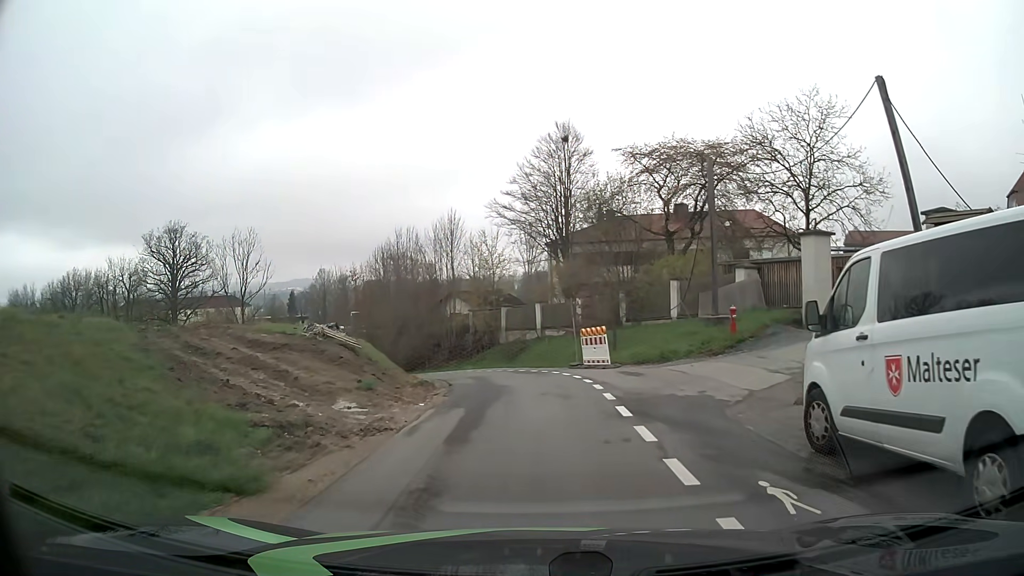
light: Day
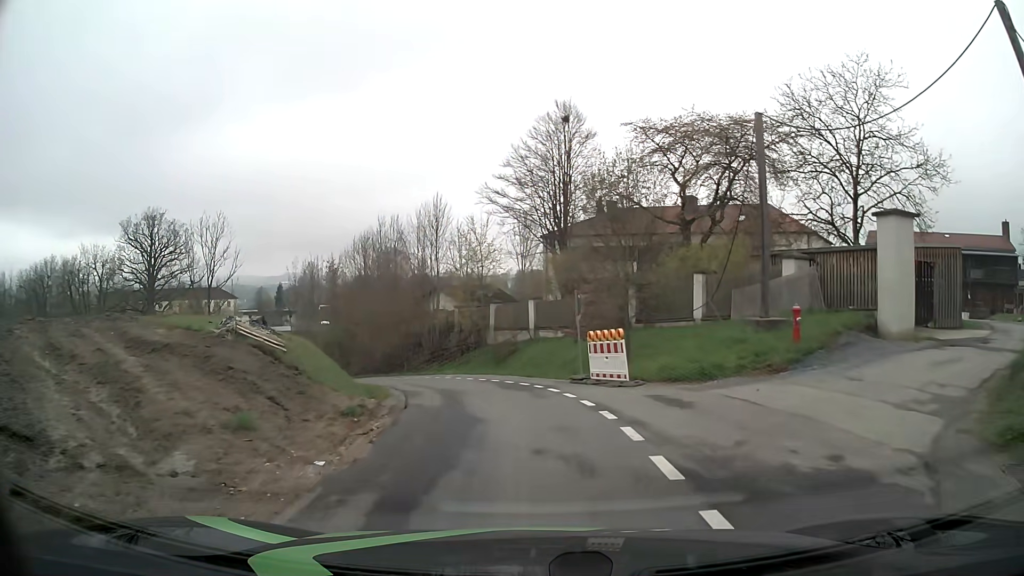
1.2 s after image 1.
(+0.1, +5.8) m; 0°
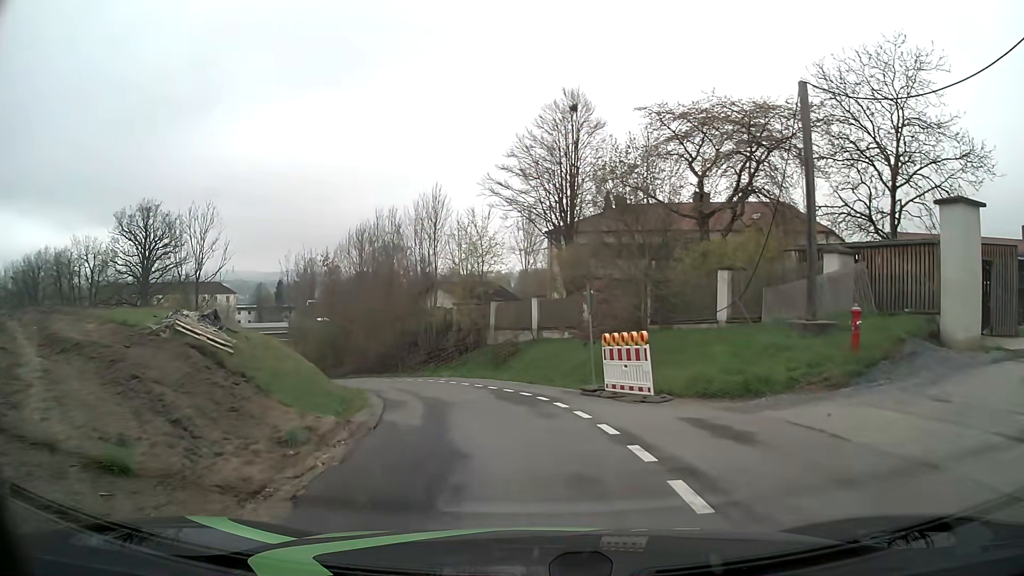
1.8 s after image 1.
(0.0, +2.9) m; +1°
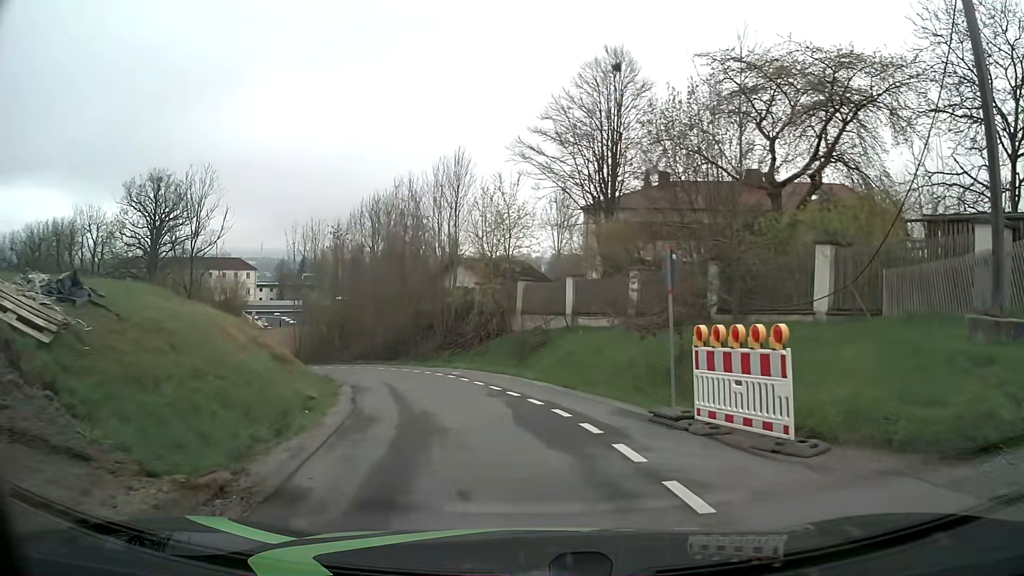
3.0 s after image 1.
(-0.1, +5.9) m; -3°
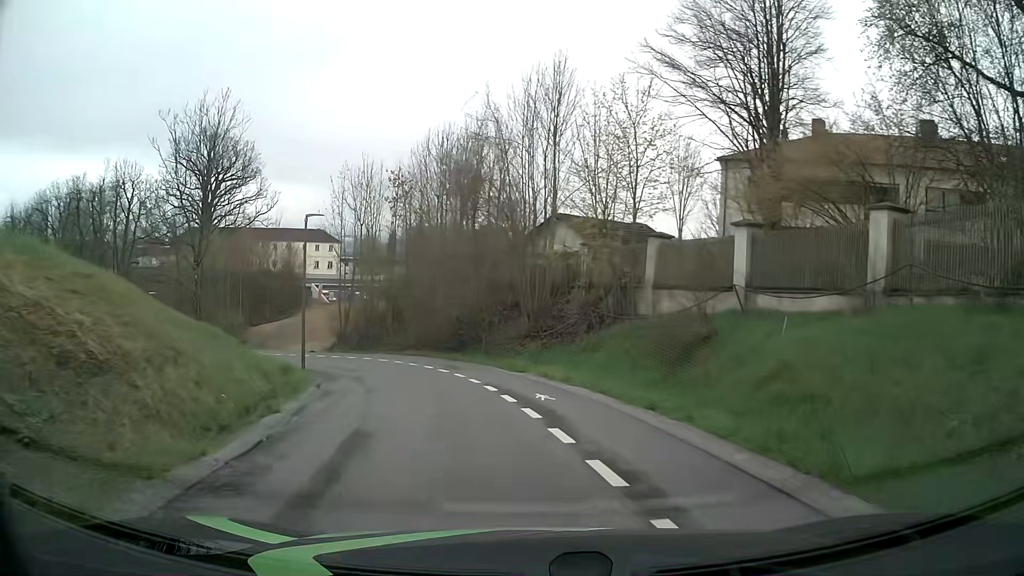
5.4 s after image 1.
(-0.9, +13.1) m; -8°
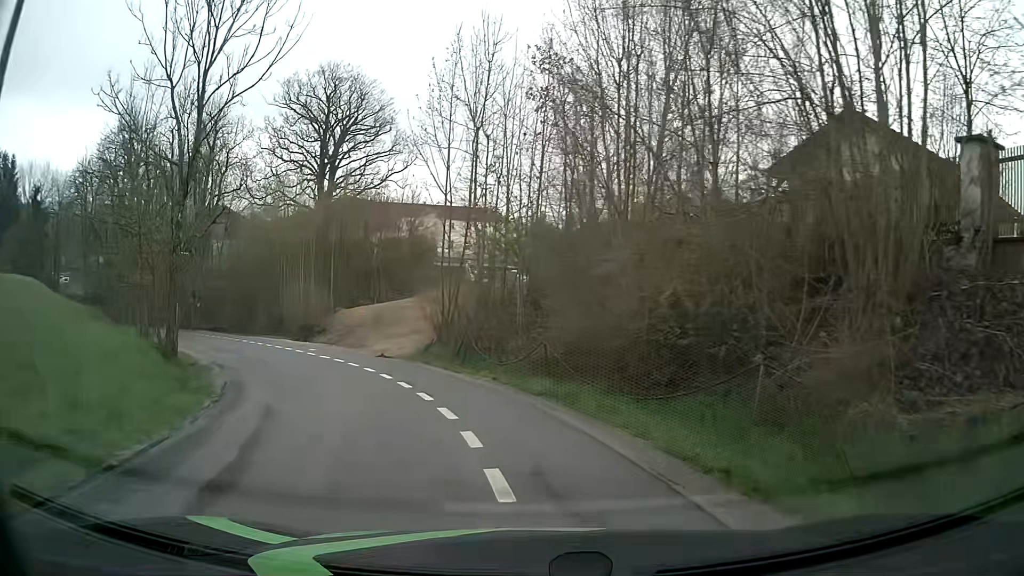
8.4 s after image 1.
(-1.9, +18.3) m; -14°
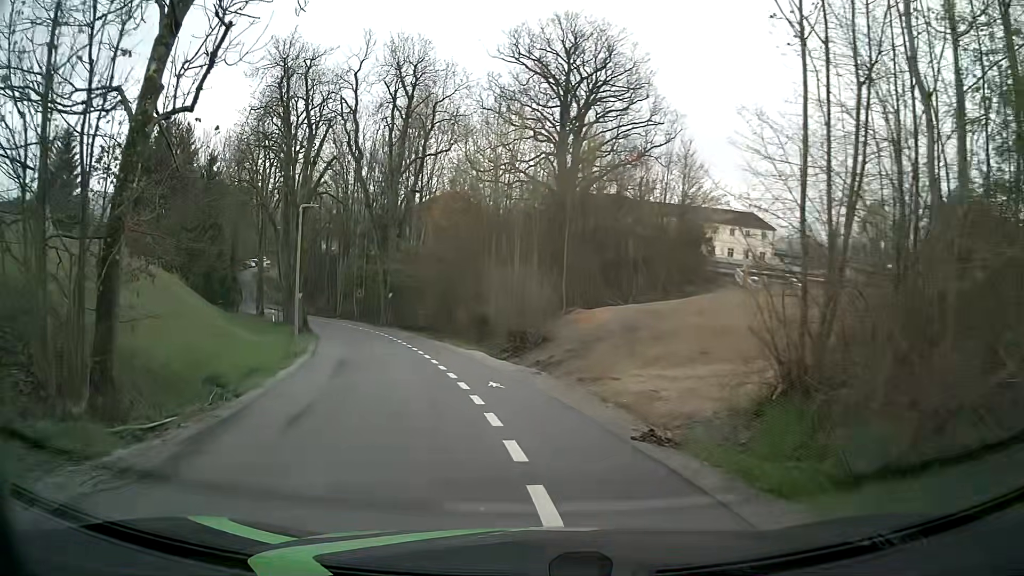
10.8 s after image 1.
(-2.8, +14.2) m; -22°
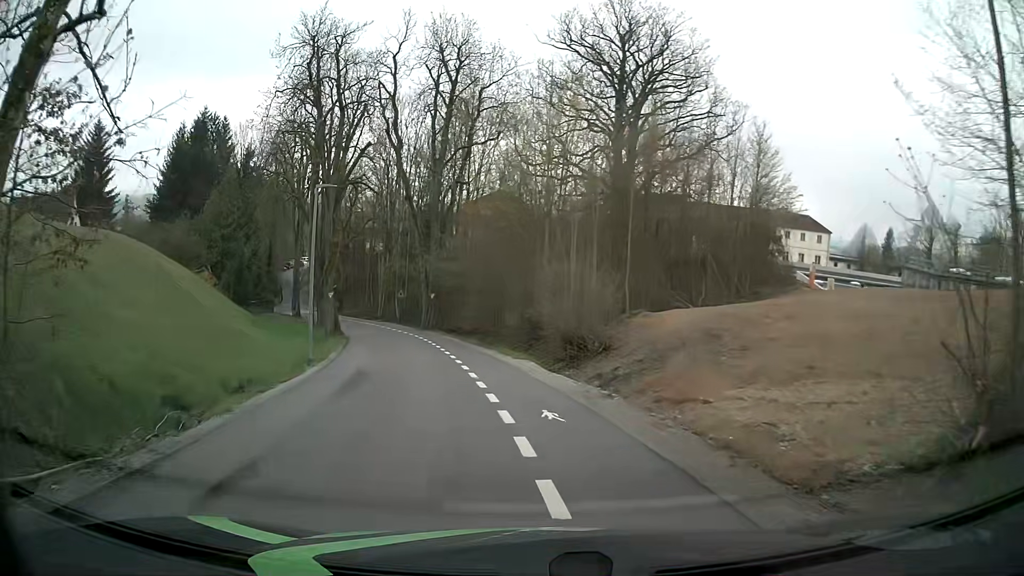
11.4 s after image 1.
(-0.1, +3.8) m; -4°
(-1, +10) (-2, +20) (-4, +30) (-7, +39) (-11, +49) (-15, +58) (-20, +66) (-25, +75) (-30, +84) (-33, +93) m
